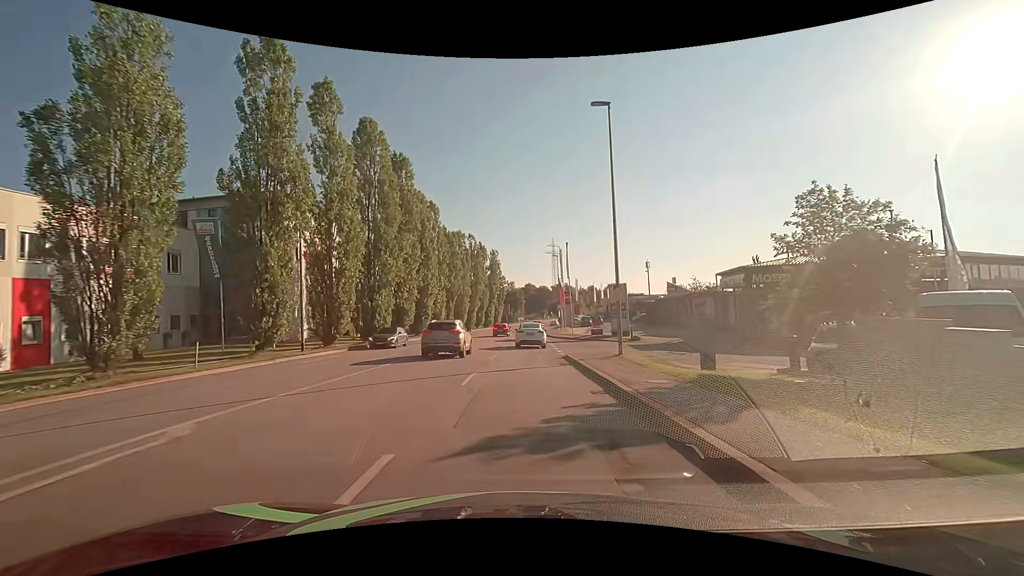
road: tertiary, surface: asphalt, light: Day
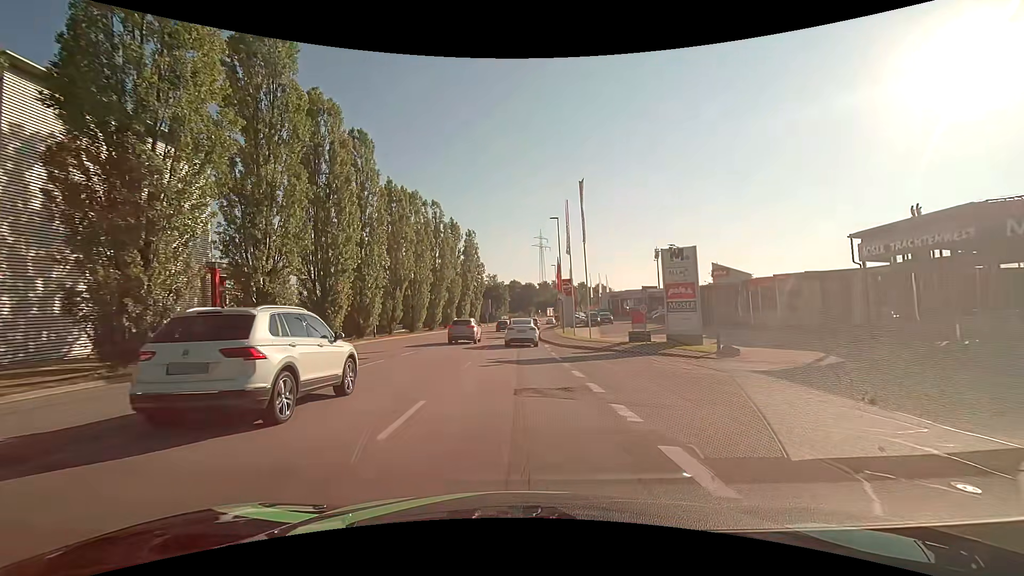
(+0.2, +23.3) m; +1°
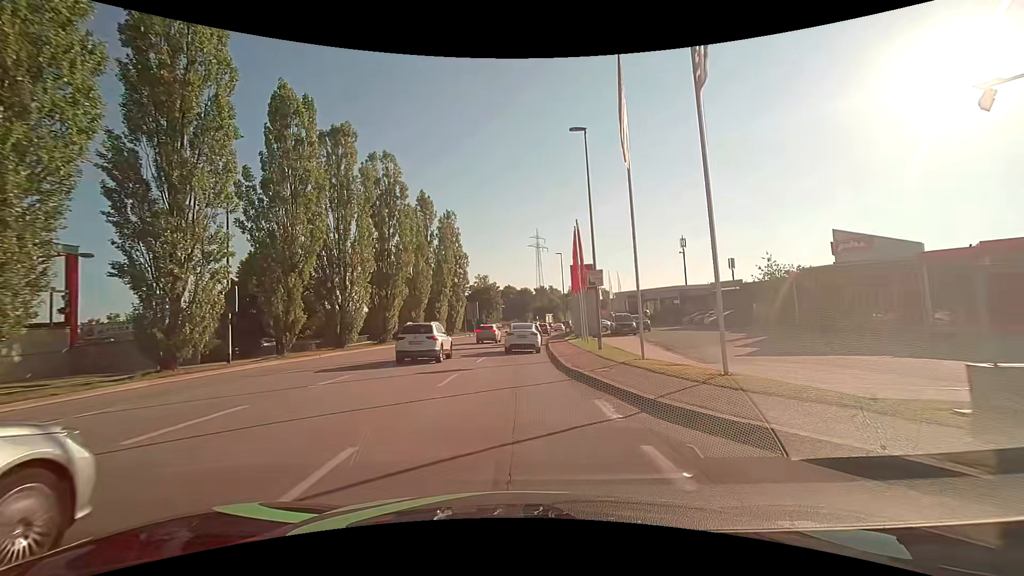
(+0.3, +21.2) m; +1°
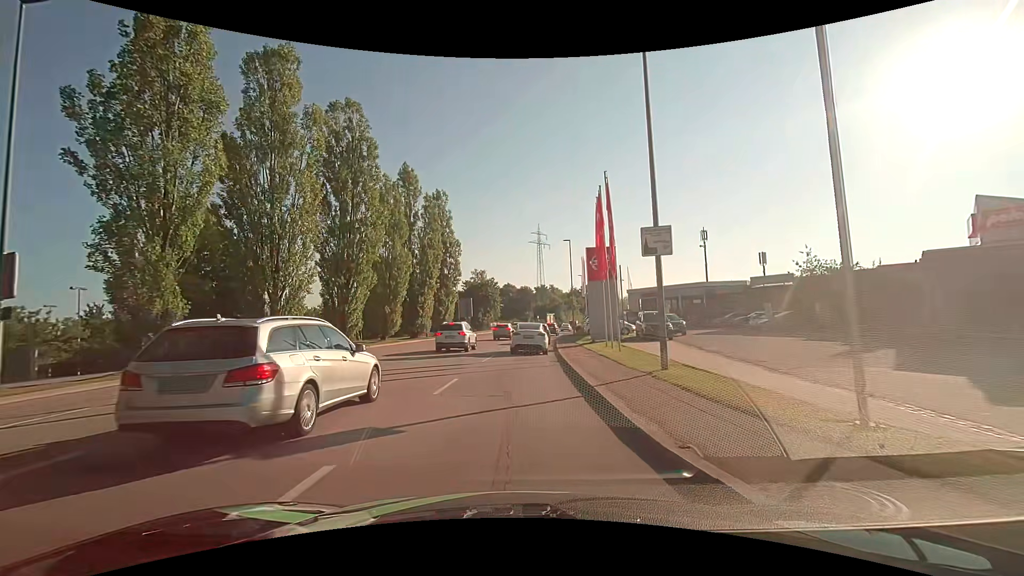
(0.0, +9.8) m; 0°
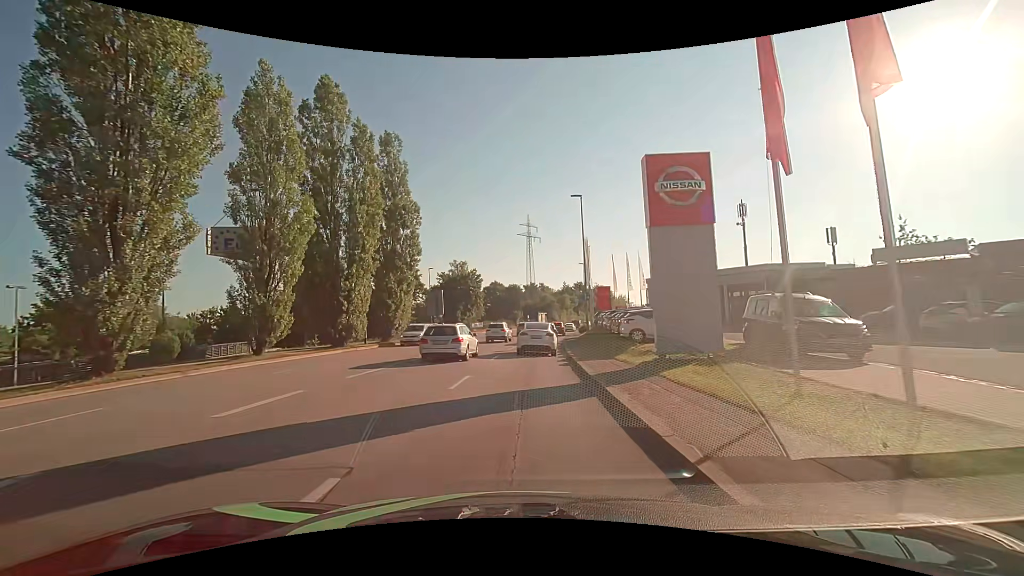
(+0.4, +18.2) m; +2°
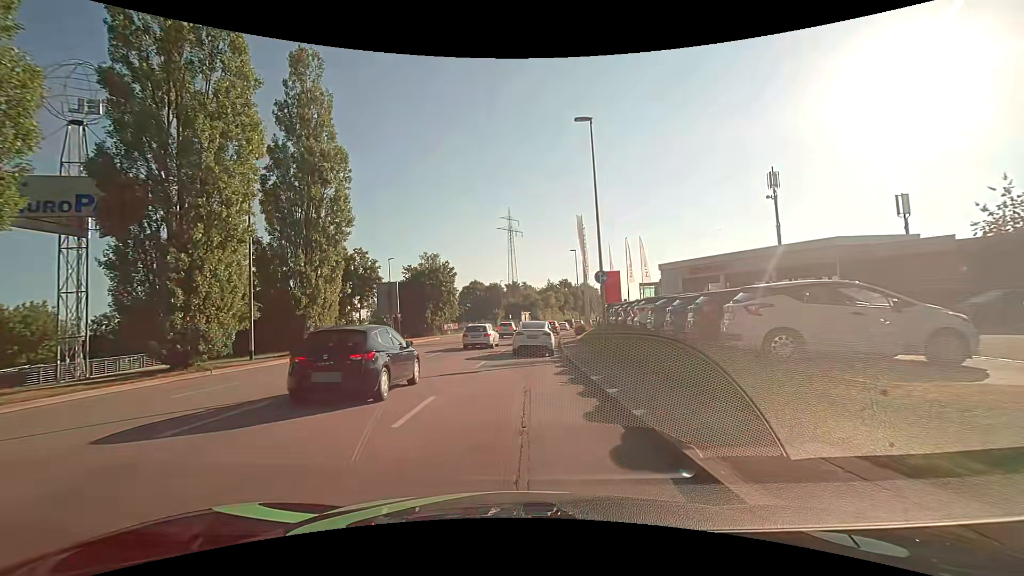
(+0.3, +13.0) m; +2°
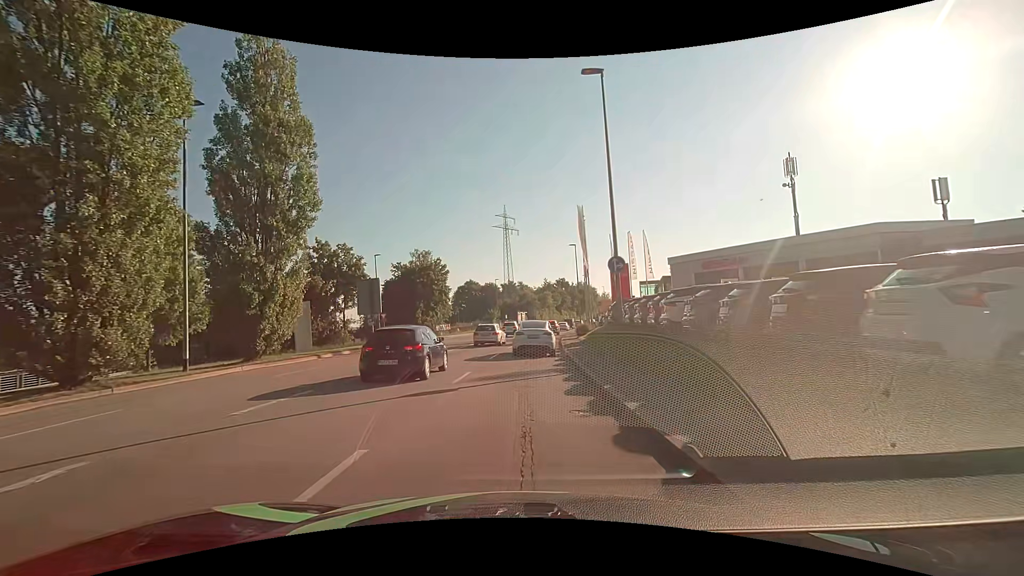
(0.0, +4.2) m; -1°
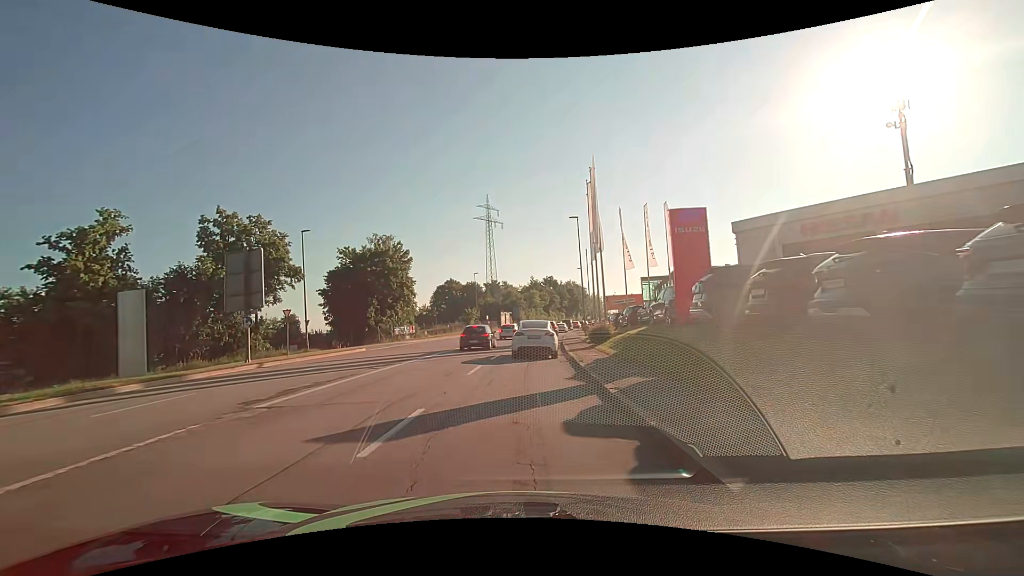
(+0.5, +15.6) m; +3°
(0, +10) (+1, +20) (+1, +30) (+2, +40) (+3, +50) (+4, +60) (+5, +70) (+7, +80) (+9, +89) (+11, +99) m
